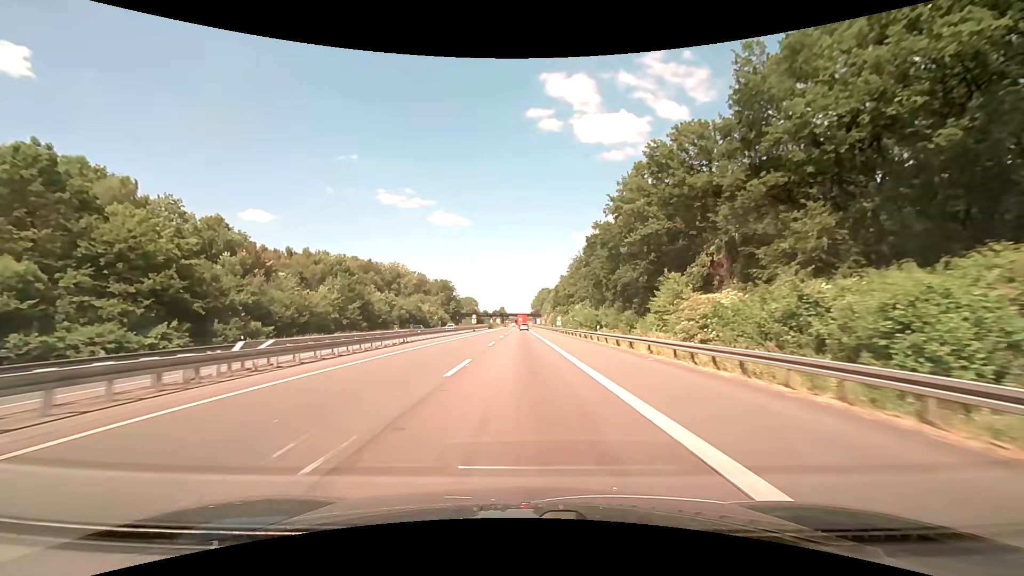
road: motorway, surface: asphalt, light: Day
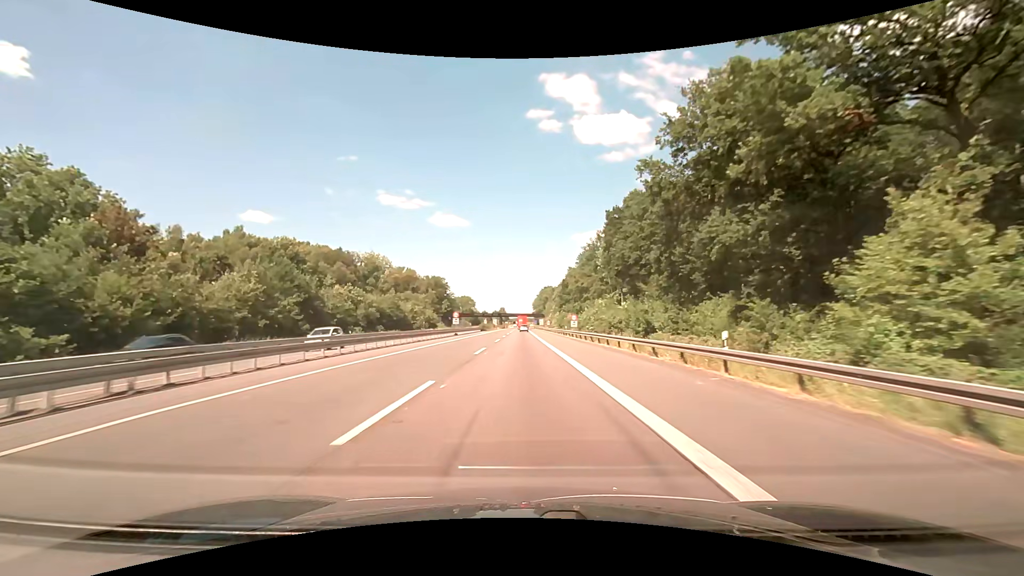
(0.0, +25.3) m; 0°
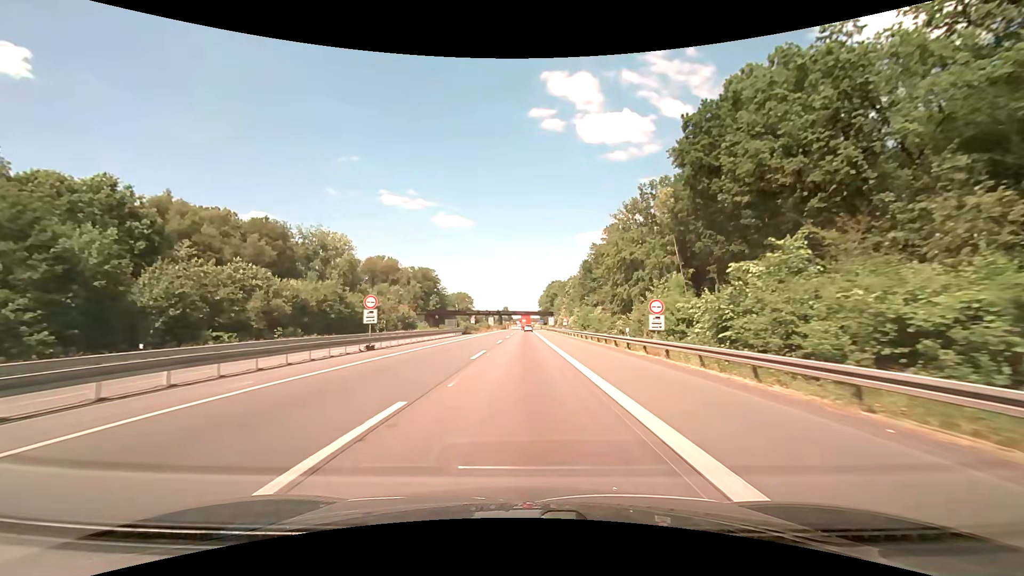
(-0.1, +38.0) m; -1°
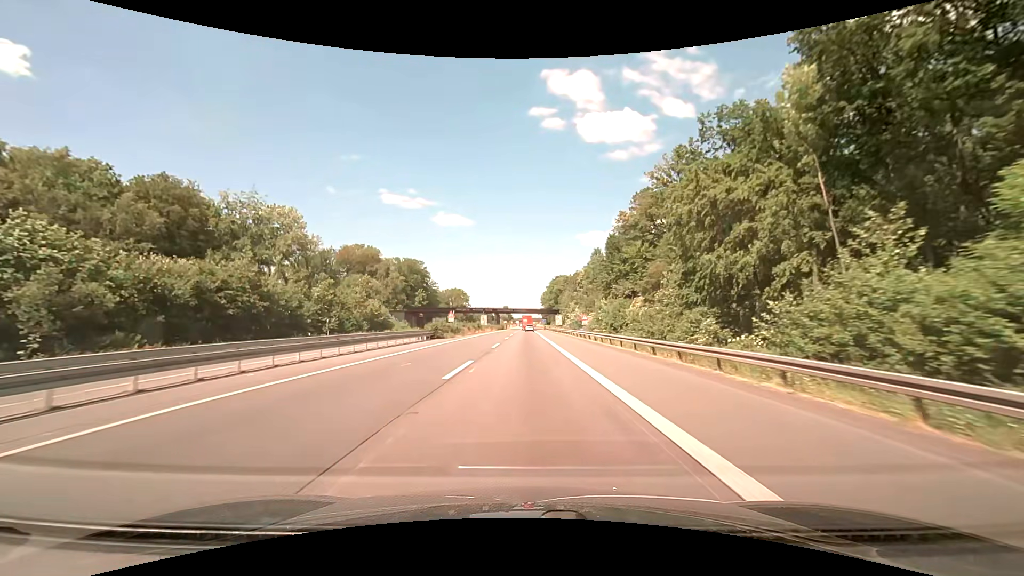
(0.0, +25.3) m; 0°
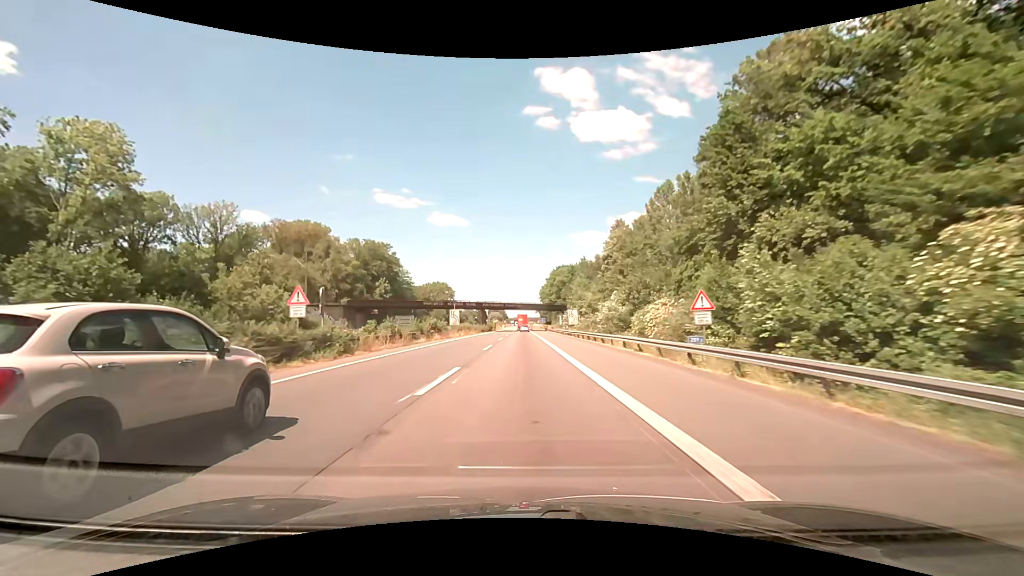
(0.0, +38.0) m; 0°
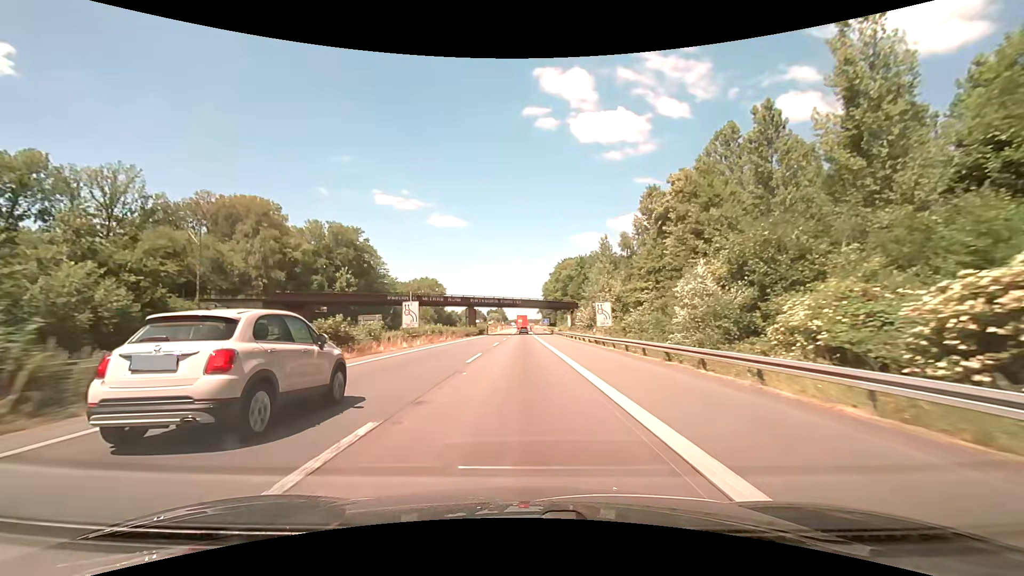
(0.0, +25.3) m; 0°
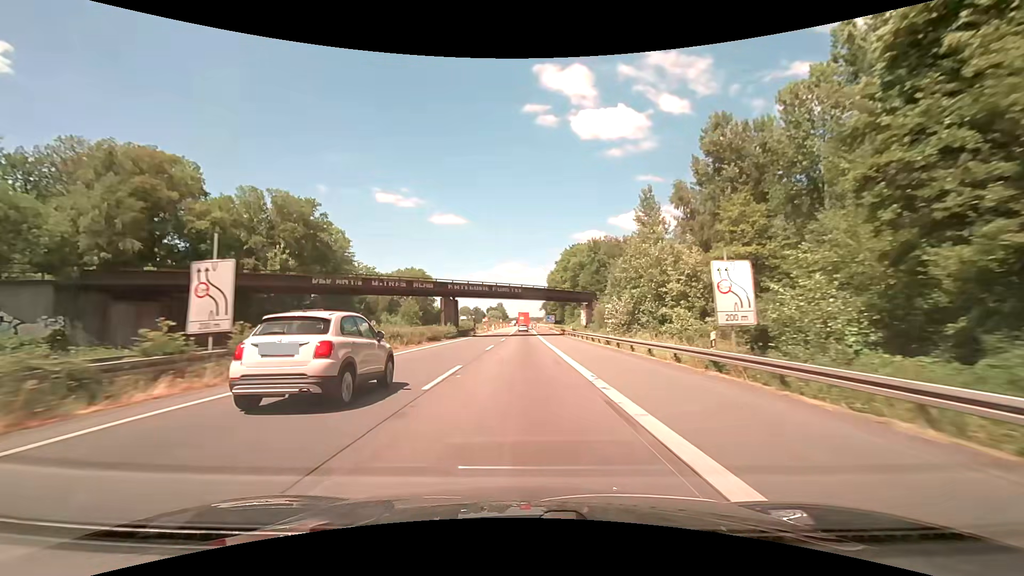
(0.0, +25.3) m; 0°
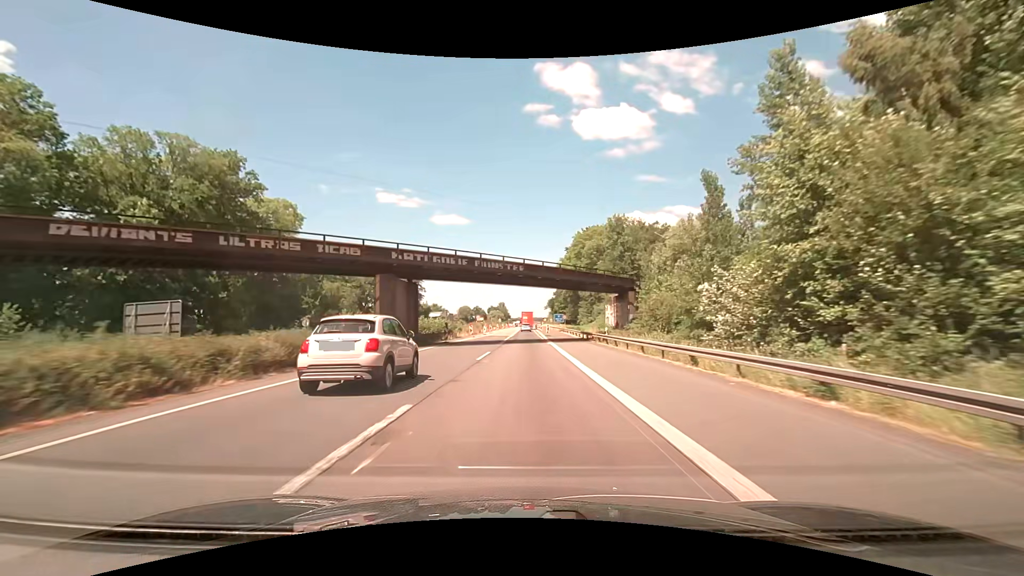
(-0.1, +25.4) m; 0°
(0, +10) (0, +20) (0, +30) (0, +40) (0, +50) (0, +60) (0, +70) (0, +80) (0, +90) (0, +100) m
